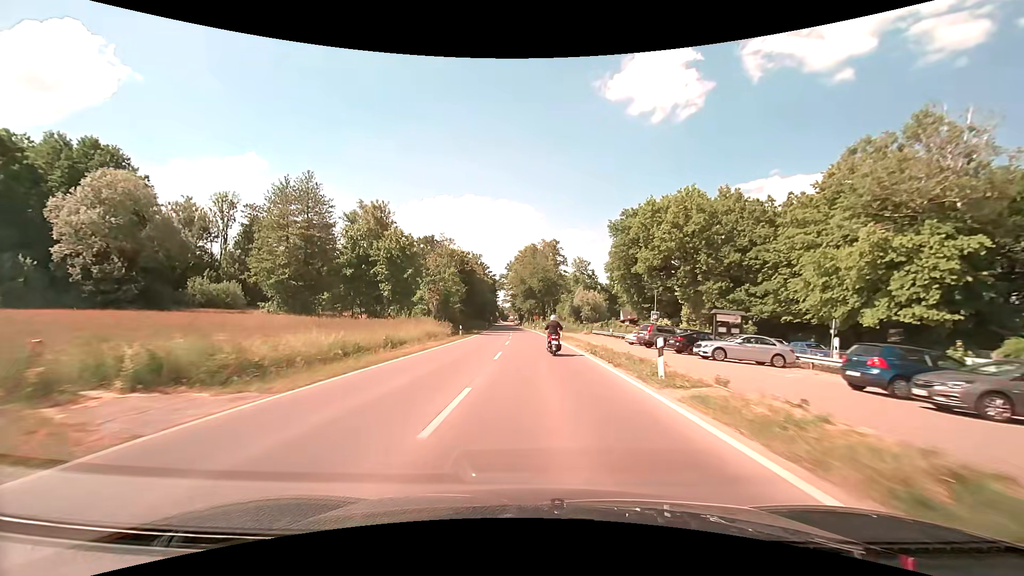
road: secondary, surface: asphalt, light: Day
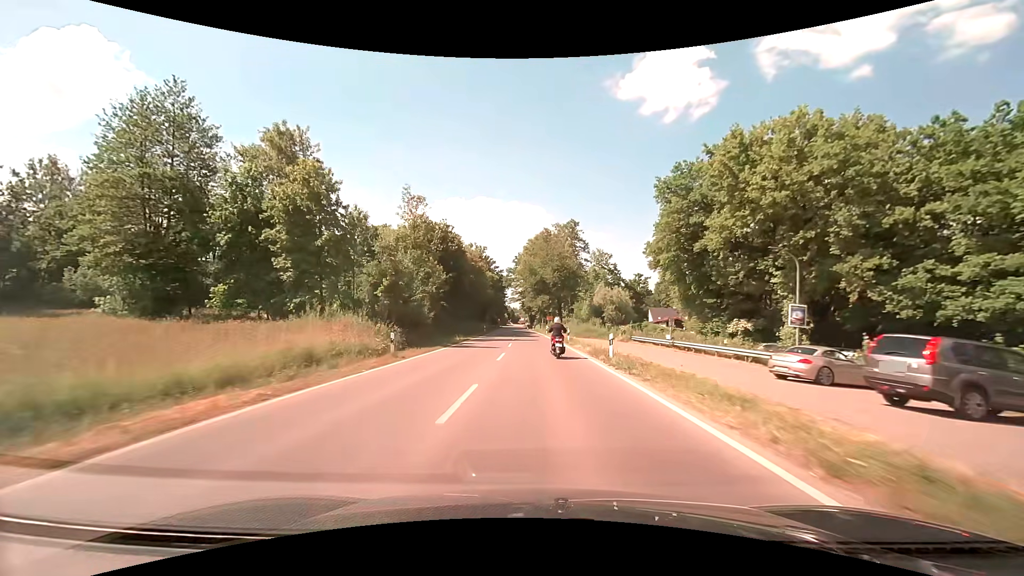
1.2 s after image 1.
(-0.3, +23.3) m; -1°
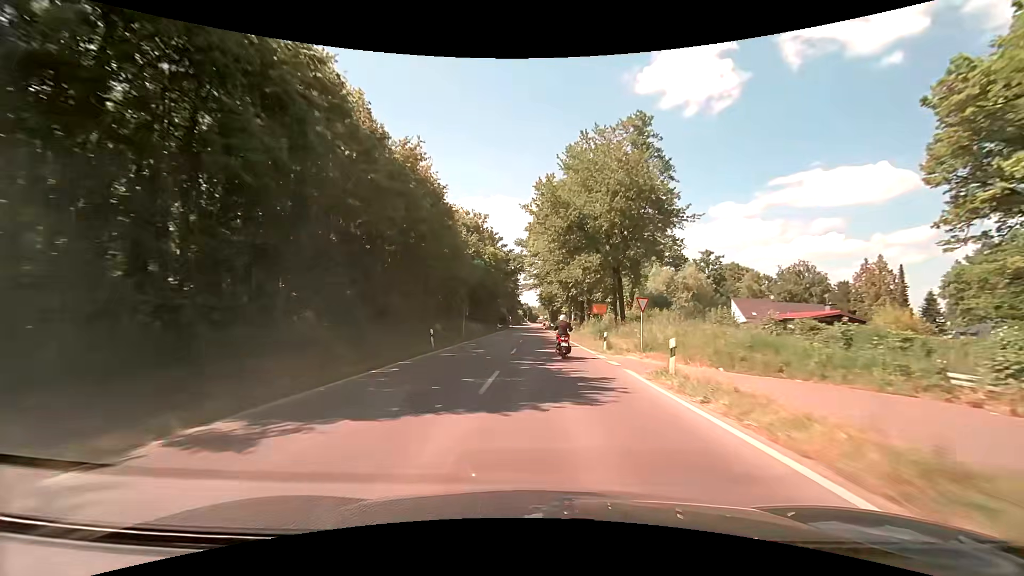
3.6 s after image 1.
(-0.9, +45.7) m; -2°
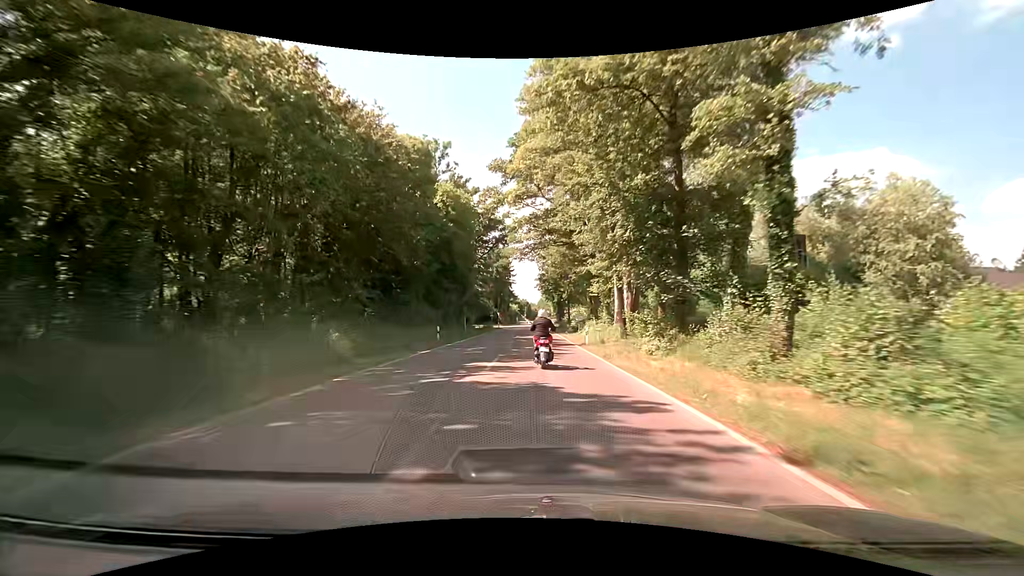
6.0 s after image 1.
(+0.3, +43.8) m; +1°
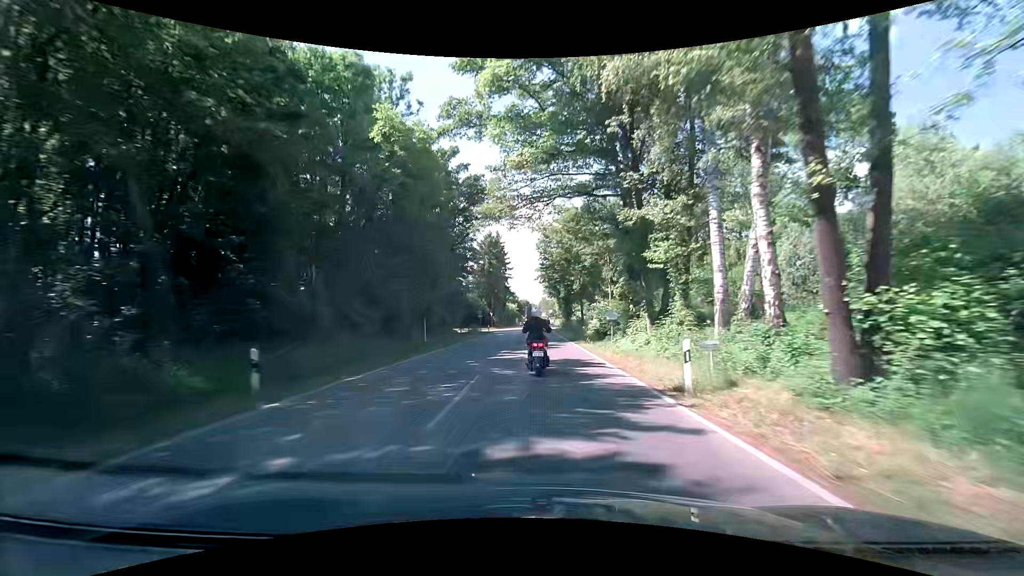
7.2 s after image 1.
(-0.1, +19.0) m; -1°
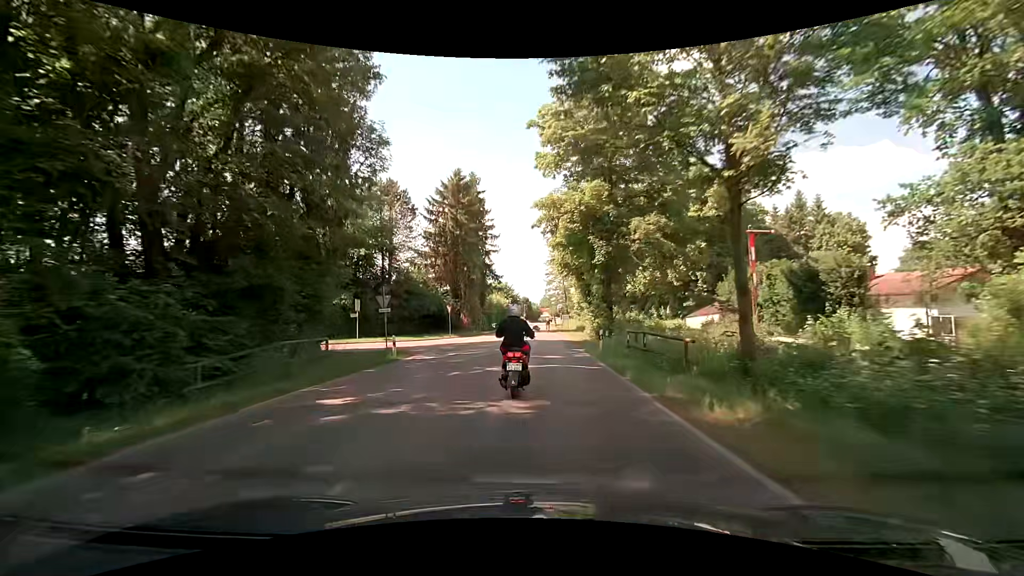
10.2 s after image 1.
(+0.4, +41.6) m; 0°
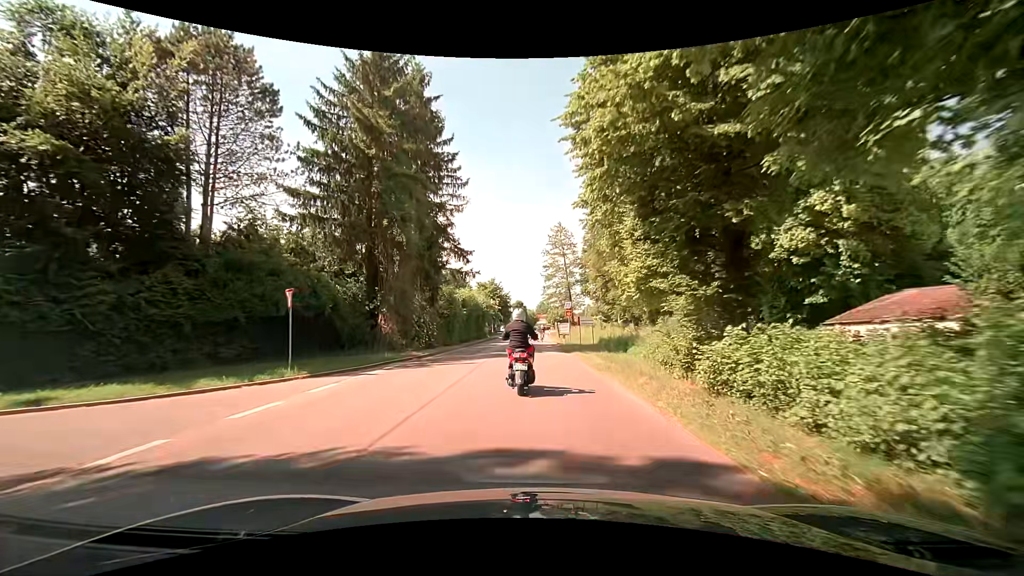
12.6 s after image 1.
(+0.1, +28.1) m; 0°
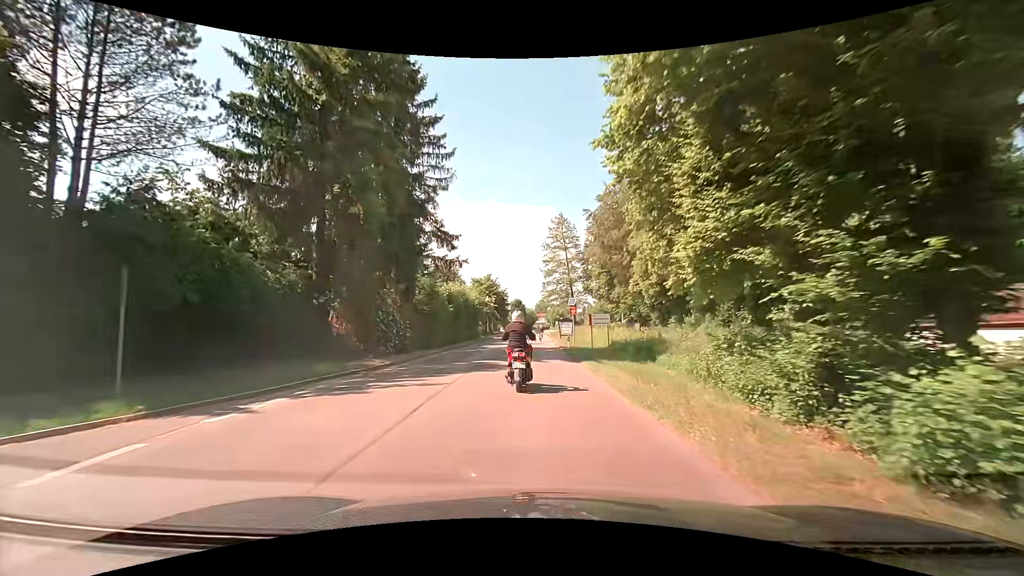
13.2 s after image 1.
(0.0, +6.6) m; 0°
(0, +10) (0, +20) (0, +30) (0, +40) (0, +50) (0, +60) (0, +70) (0, +80) (0, +90) (0, +100) m
